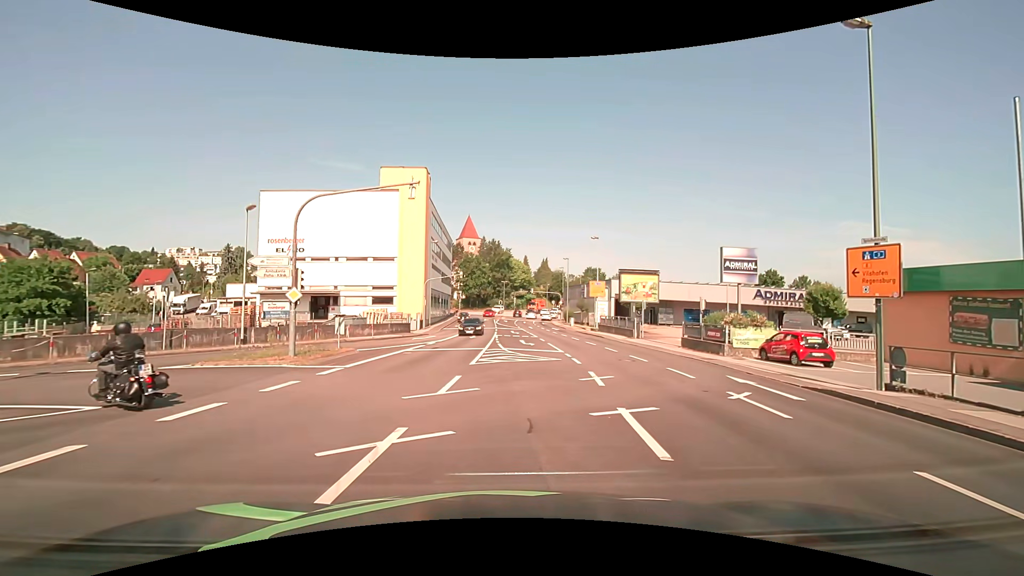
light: Day
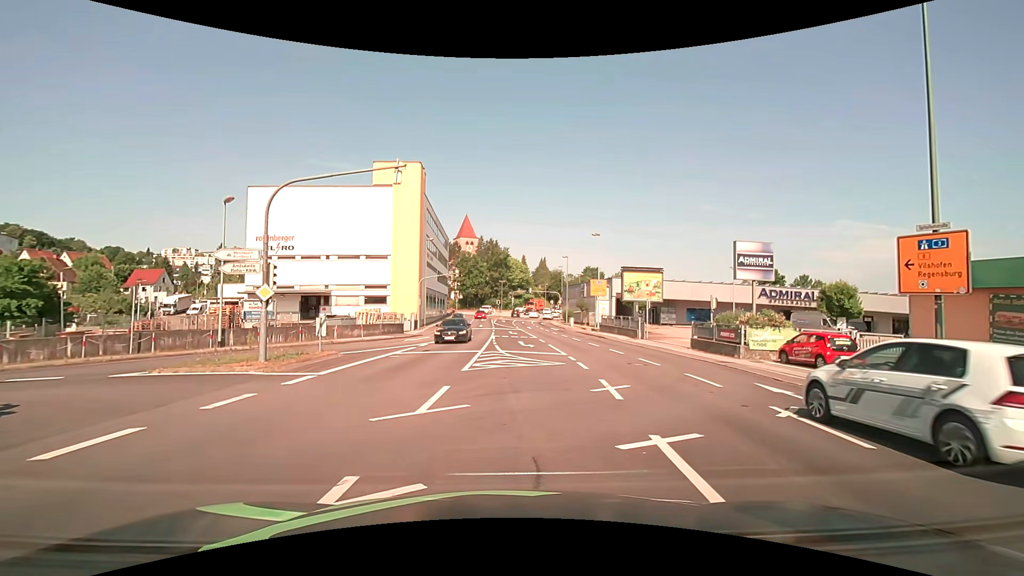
(0.0, +1.9) m; 0°
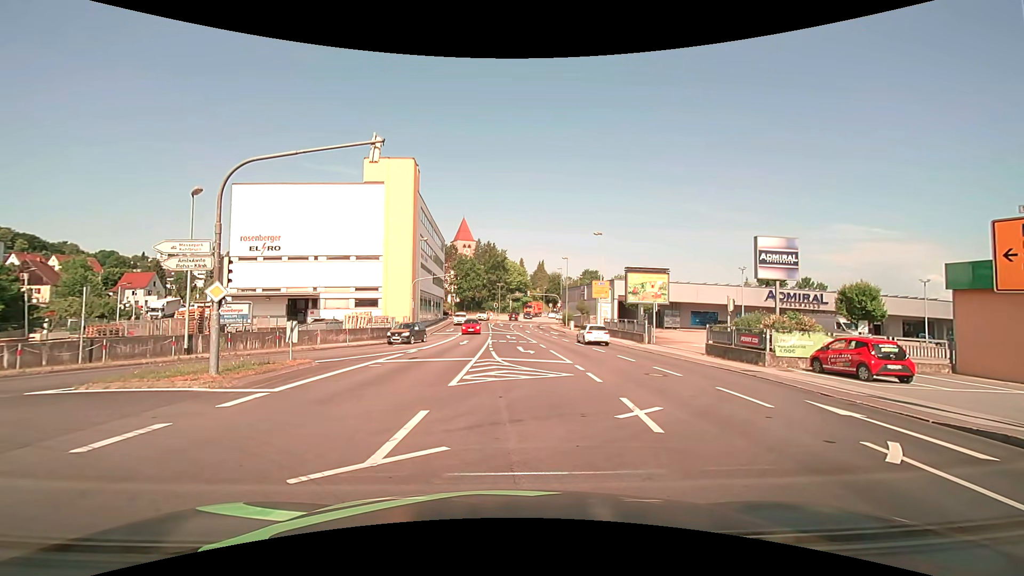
(0.0, +2.3) m; +1°
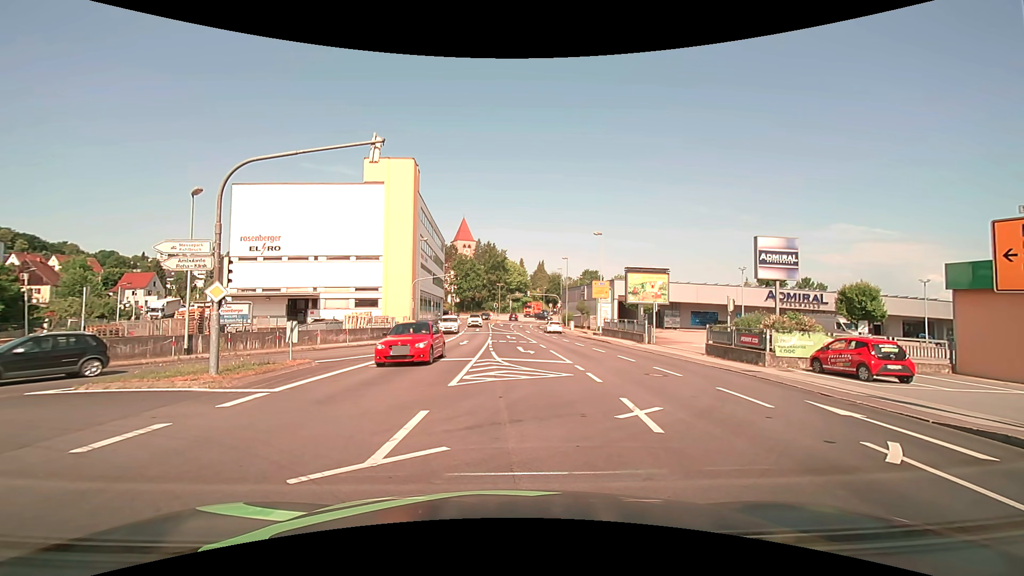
(0.0, 0.0) m; 0°
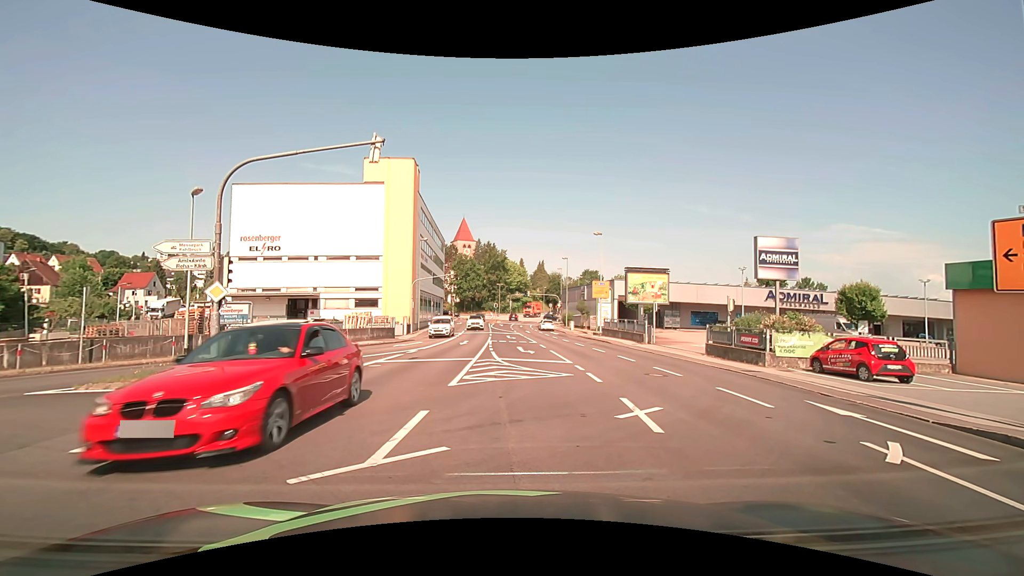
(0.0, 0.0) m; 0°
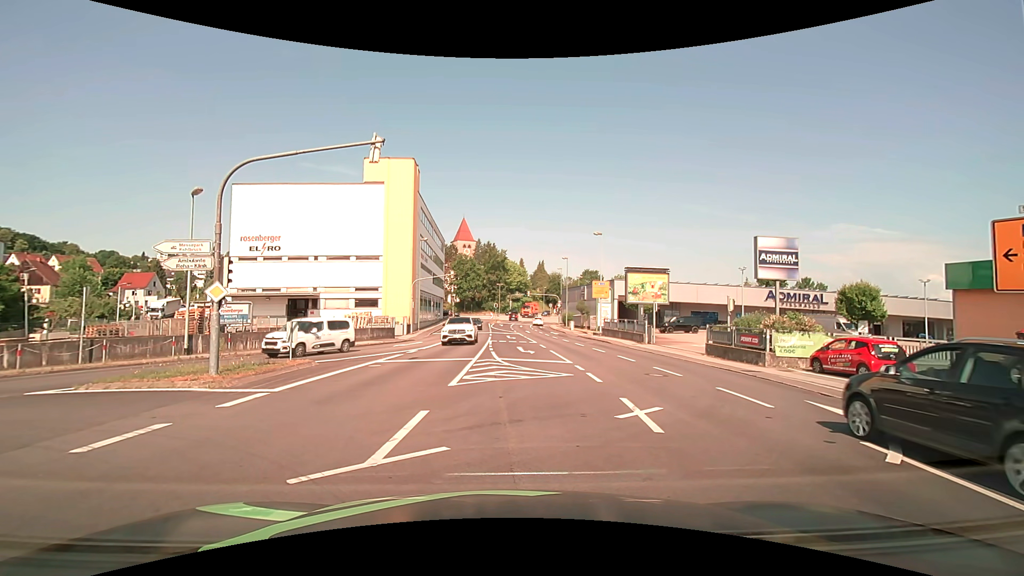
(0.0, 0.0) m; 0°
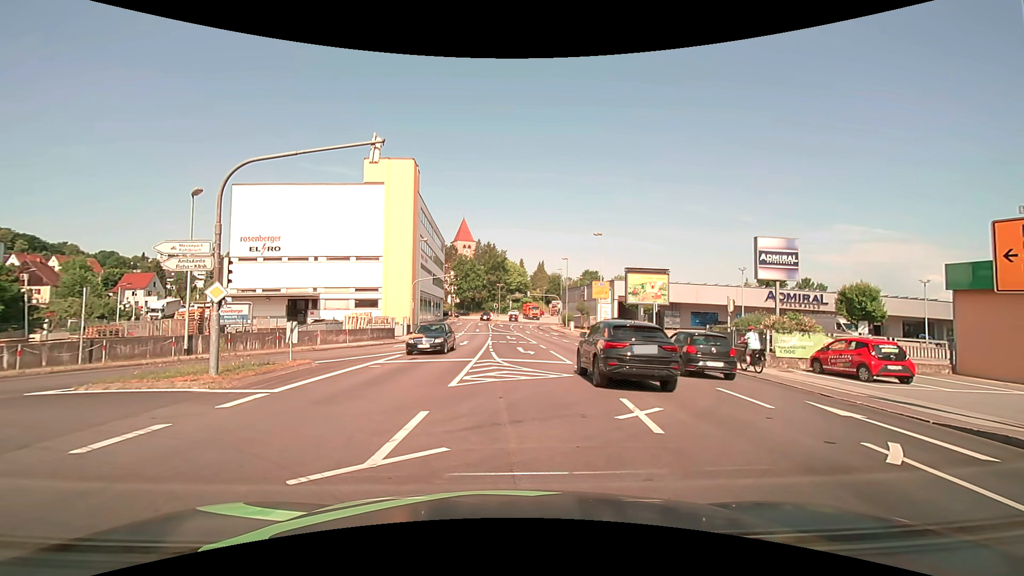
(0.0, 0.0) m; 0°
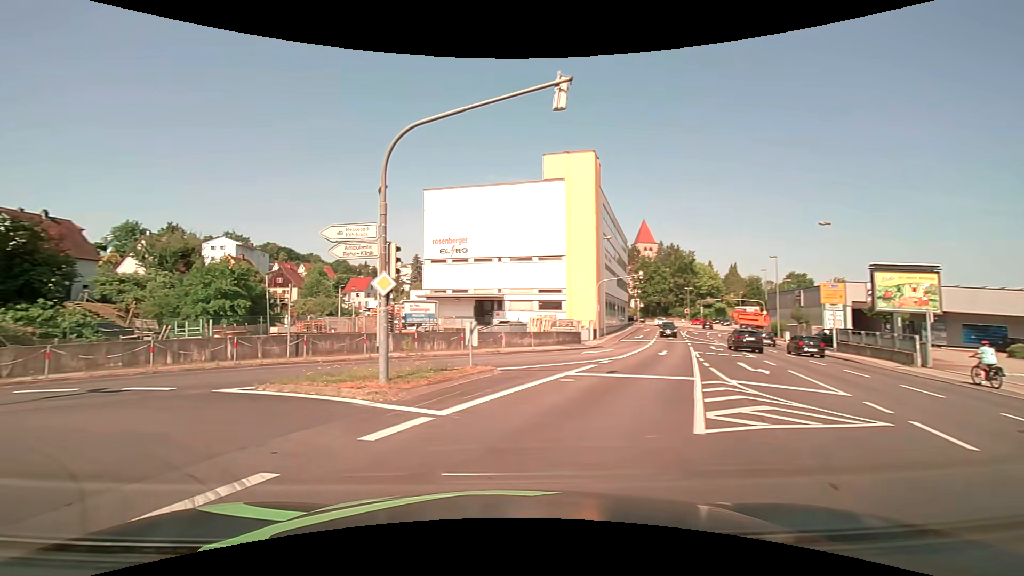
(-0.7, +4.4) m; -22°
(-4, +9) (-14, +11) (-23, +7) (-31, +1) (-39, -5) (-47, -11) (-55, -17) (-63, -24) (-70, -30) (-78, -36) m
